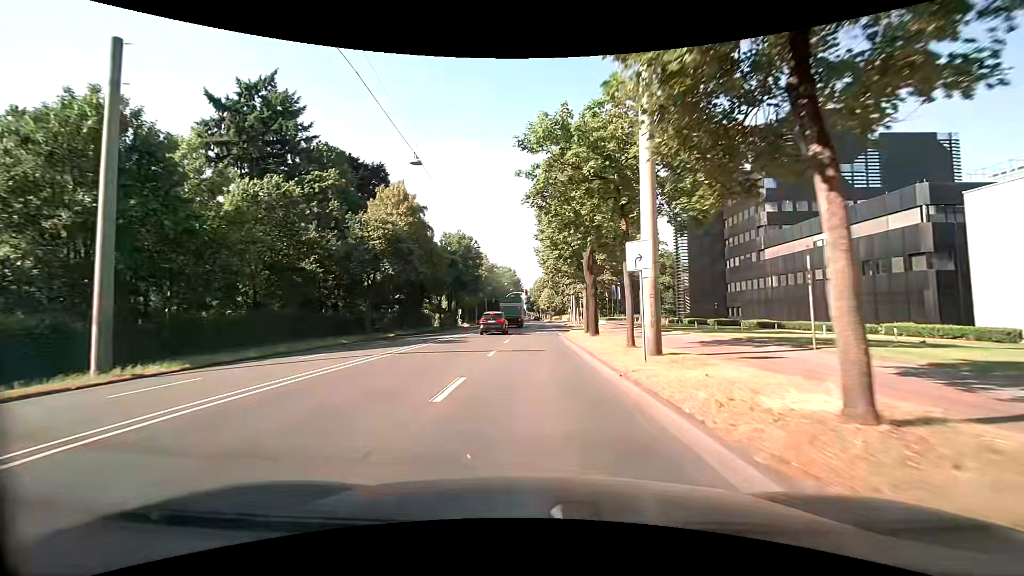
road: primary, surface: asphalt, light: Day
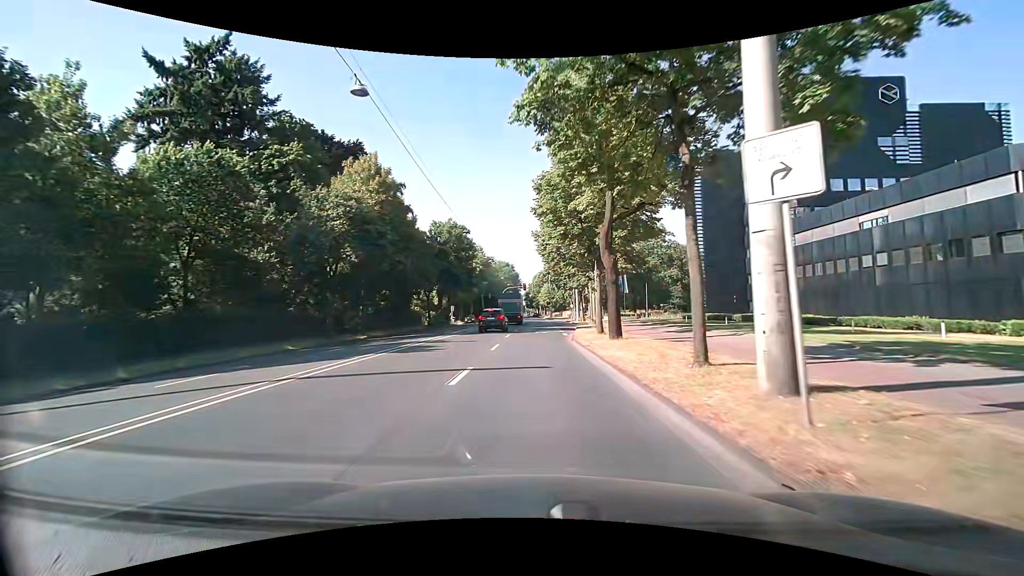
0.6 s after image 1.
(0.0, +7.5) m; 0°
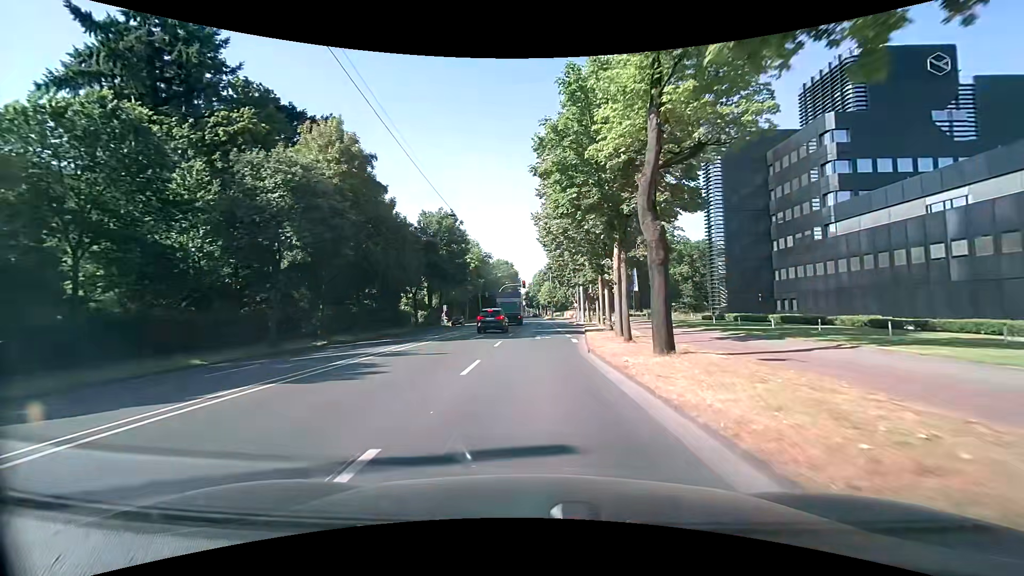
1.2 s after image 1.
(0.0, +7.4) m; 0°
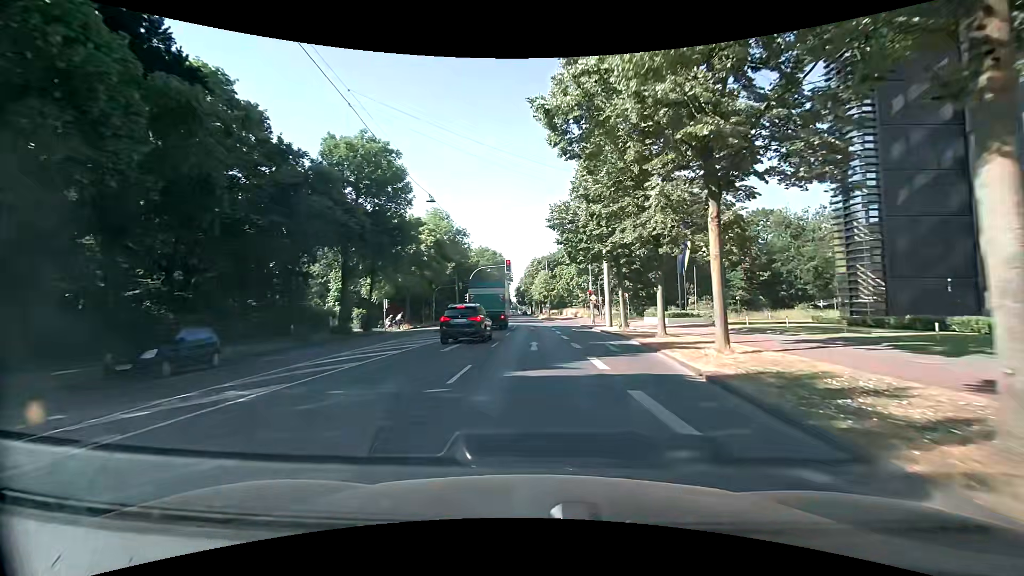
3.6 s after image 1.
(0.0, +28.3) m; 0°
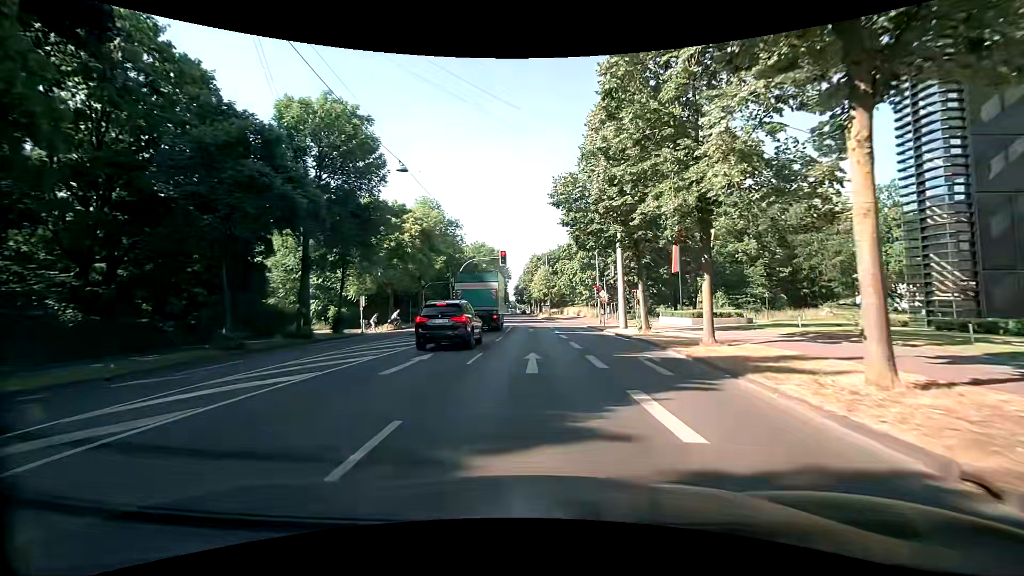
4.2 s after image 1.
(0.0, +6.6) m; 0°
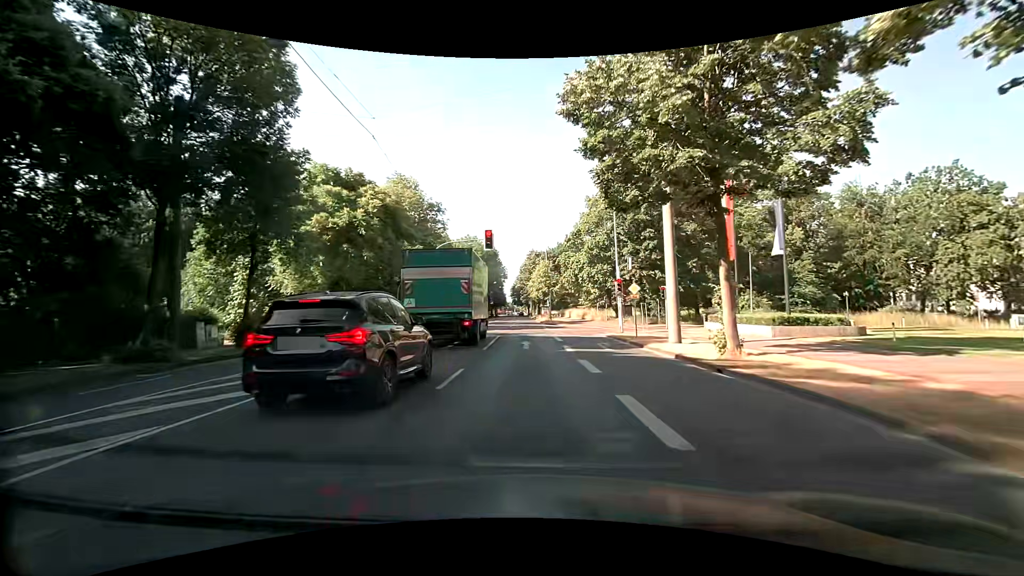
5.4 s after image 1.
(+0.1, +12.0) m; +1°
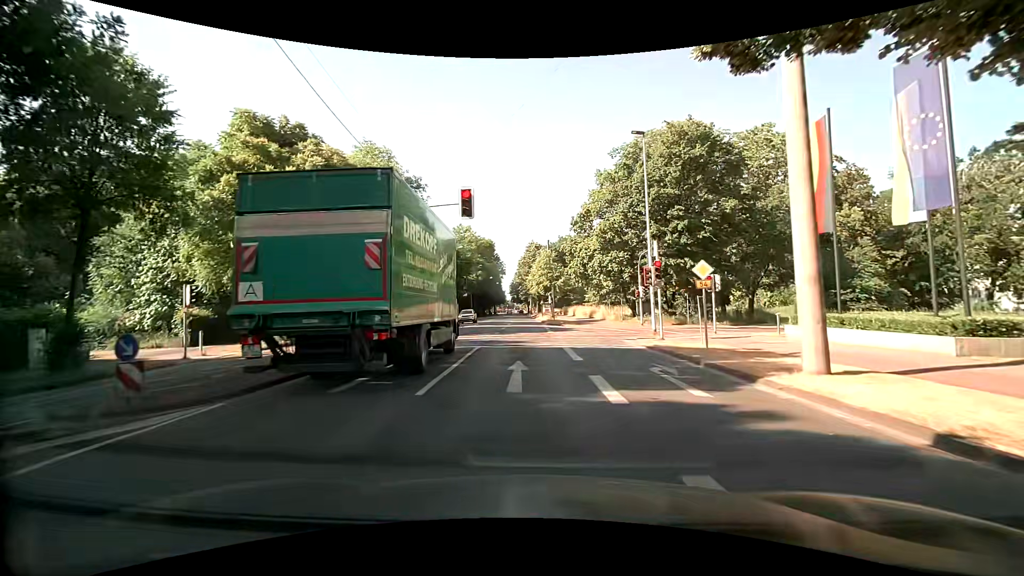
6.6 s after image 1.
(0.0, +9.8) m; +1°
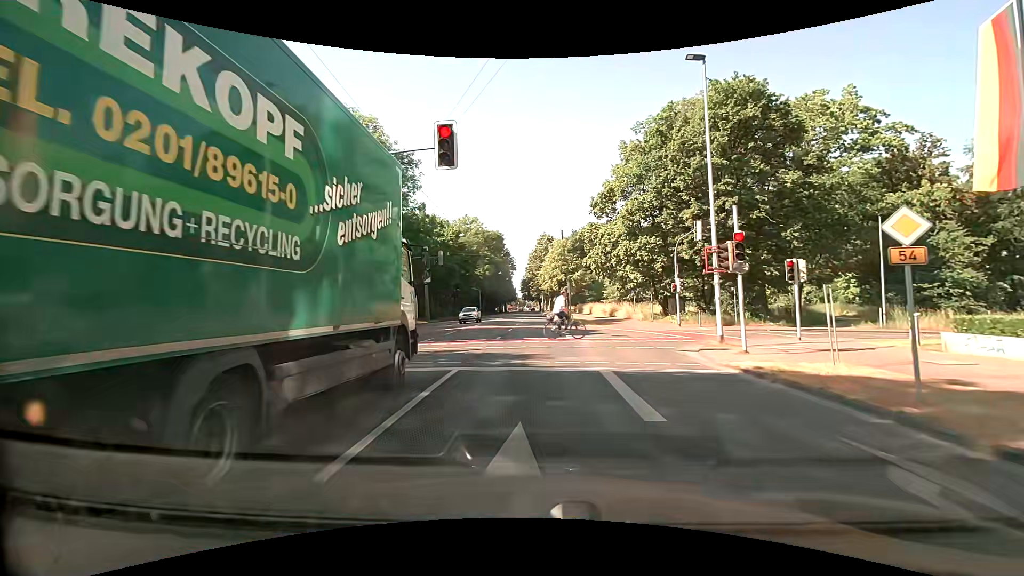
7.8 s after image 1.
(-0.2, +7.0) m; 0°
(0, +10) (-1, +20) (-1, +30) (-1, +40) (-1, +50) (-2, +60) (-2, +70) (-2, +80) (-3, +90) (-3, +100) m
